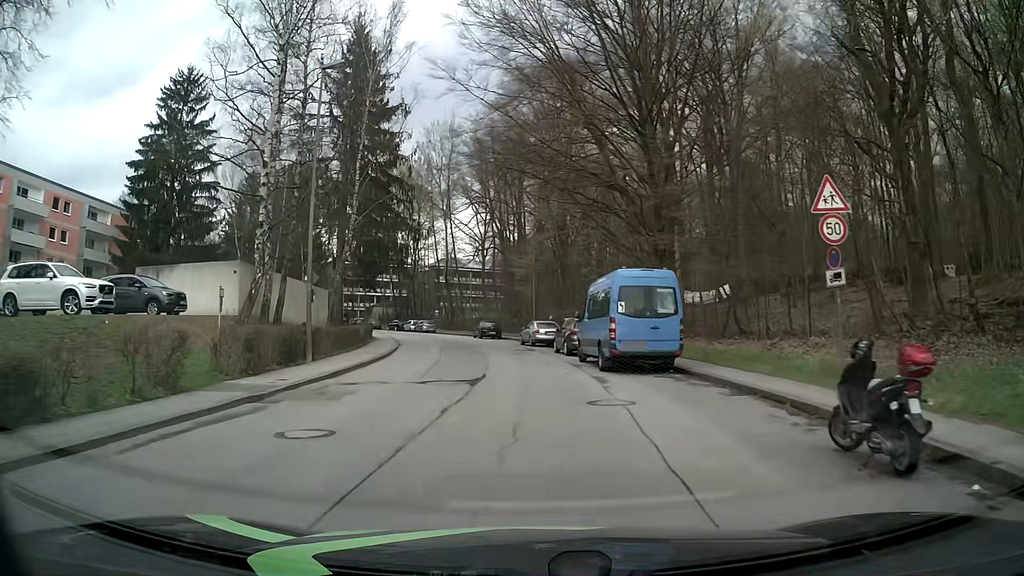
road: residential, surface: asphalt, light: Day
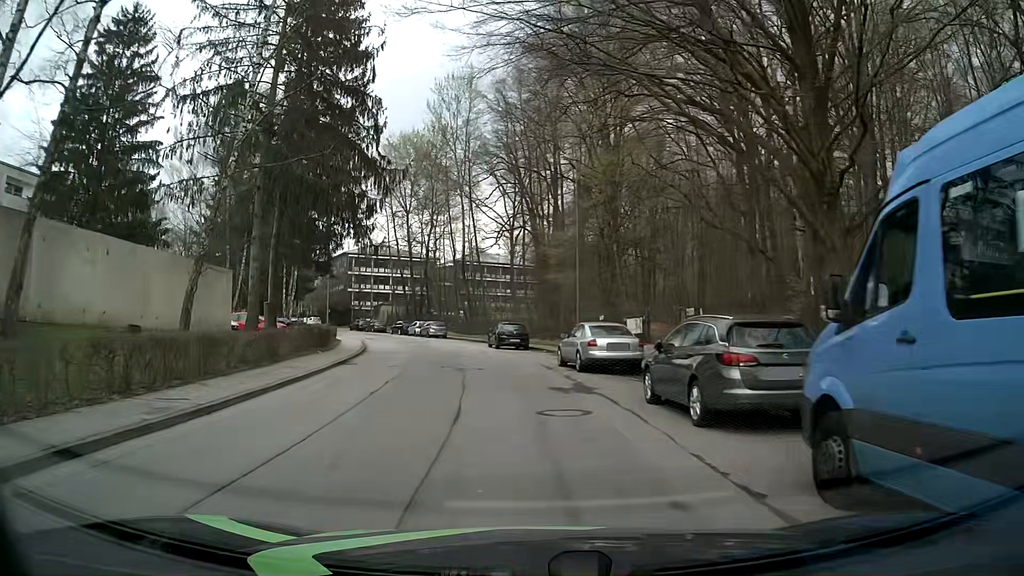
(-0.4, +17.9) m; -3°
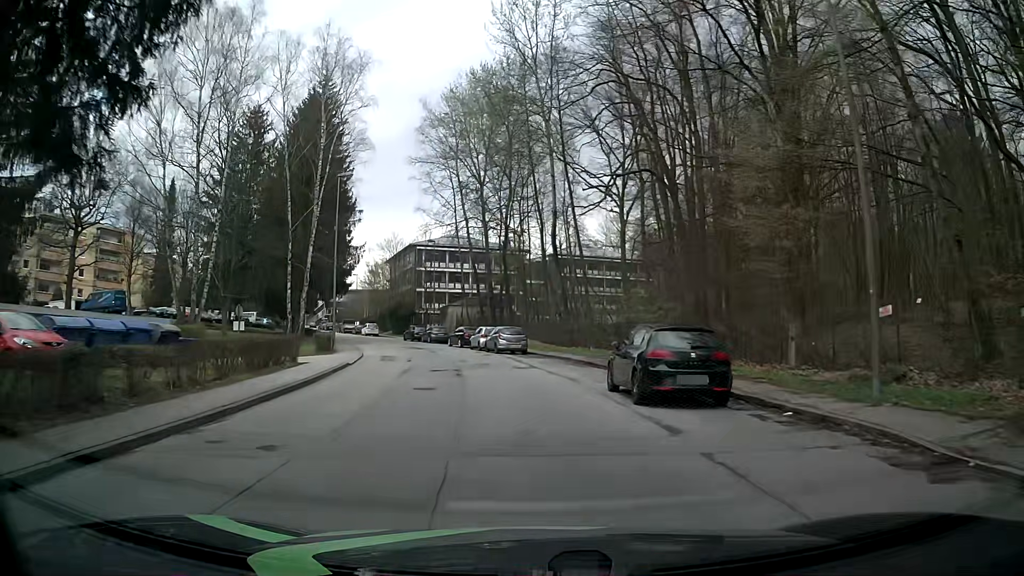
(-1.9, +23.8) m; -8°
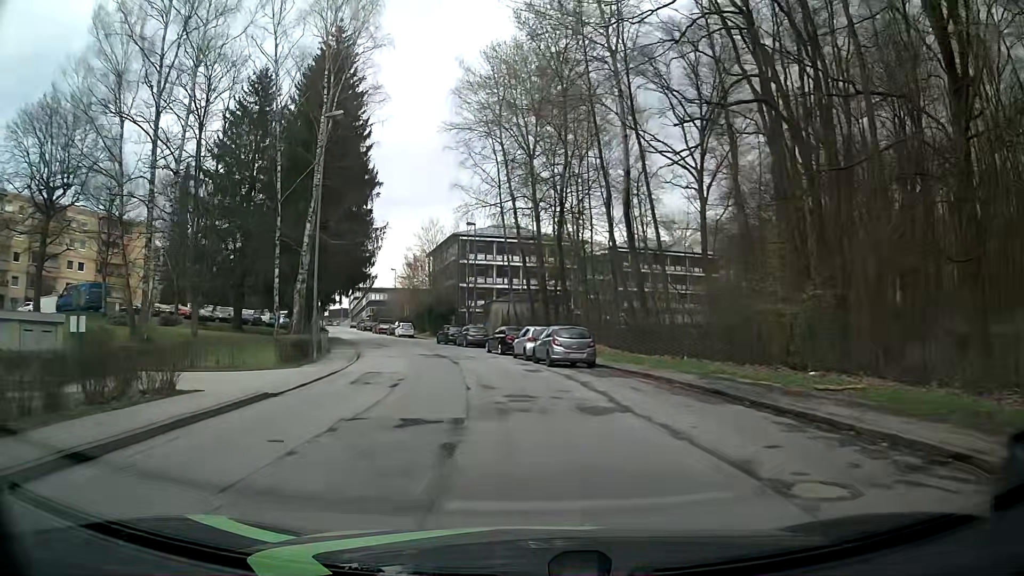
(-0.6, +12.0) m; -5°
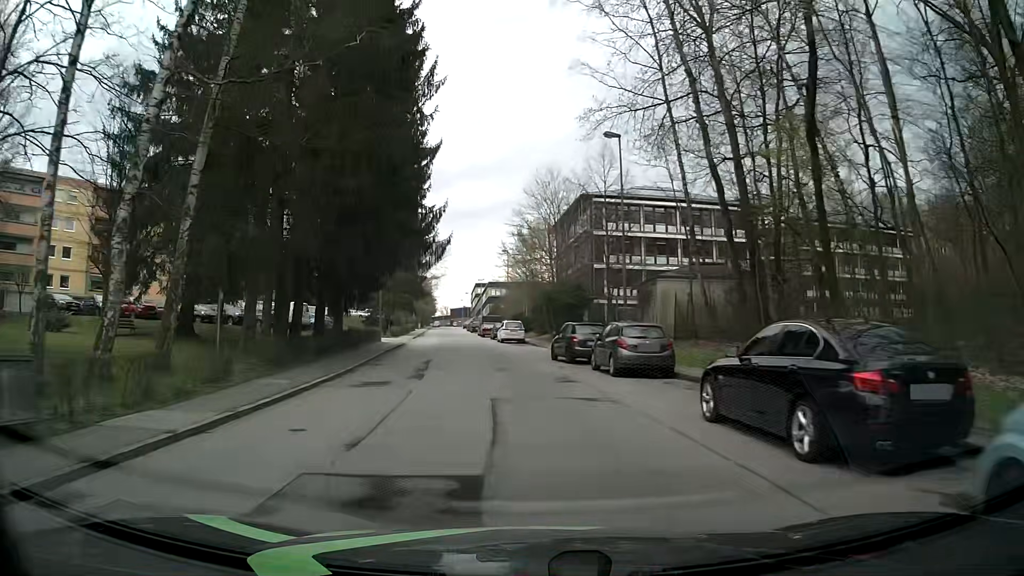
(-2.8, +27.0) m; -11°
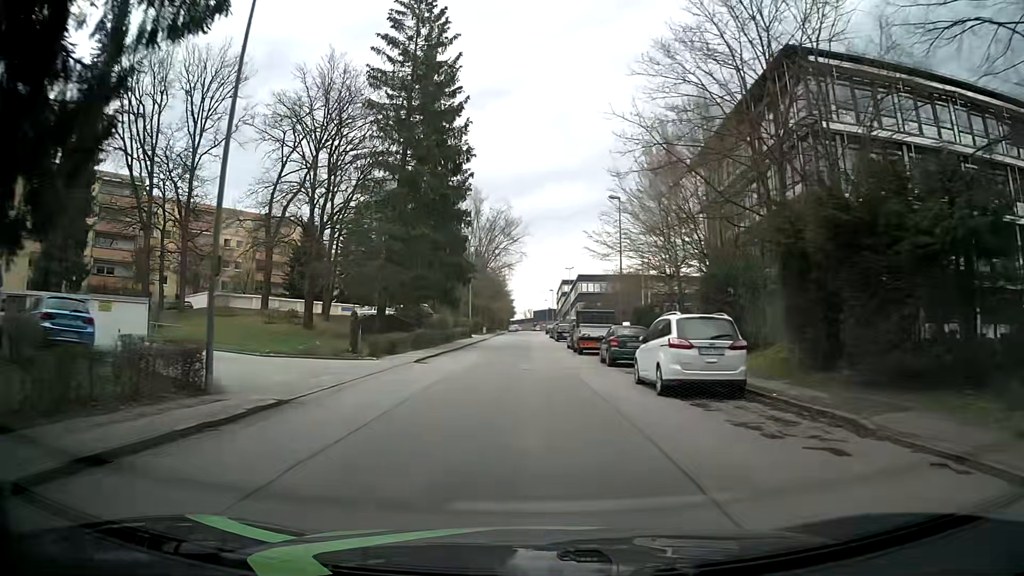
(-3.8, +36.2) m; -9°
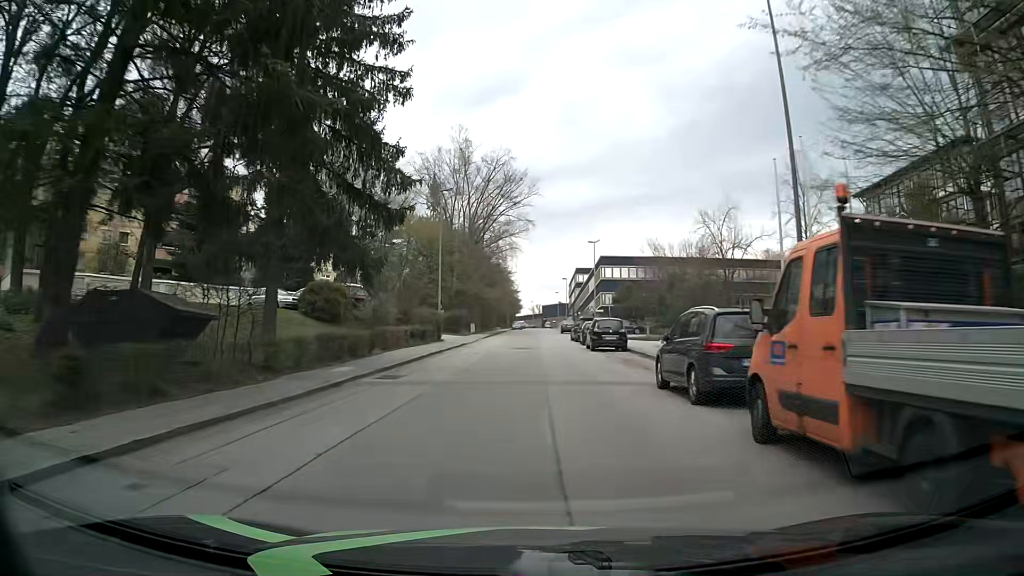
(+0.1, +30.0) m; -1°
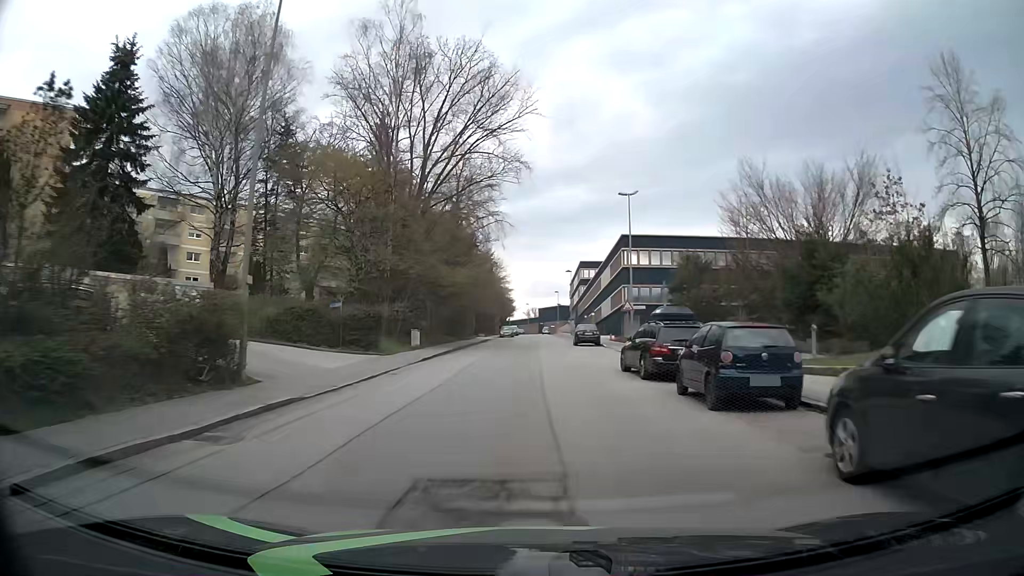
(+0.5, +30.2) m; +2°
(0, +10) (0, +20) (0, +30) (0, +40) (0, +50) (+1, +60) (+2, +70) (+2, +80) (+2, +90) (+2, +100) m
